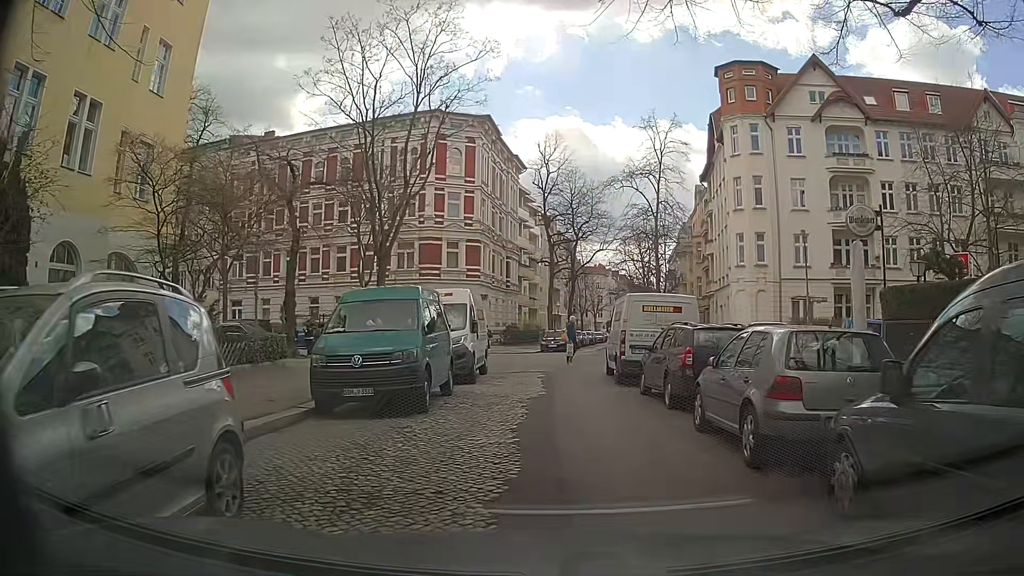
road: residential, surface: asphalt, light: Day
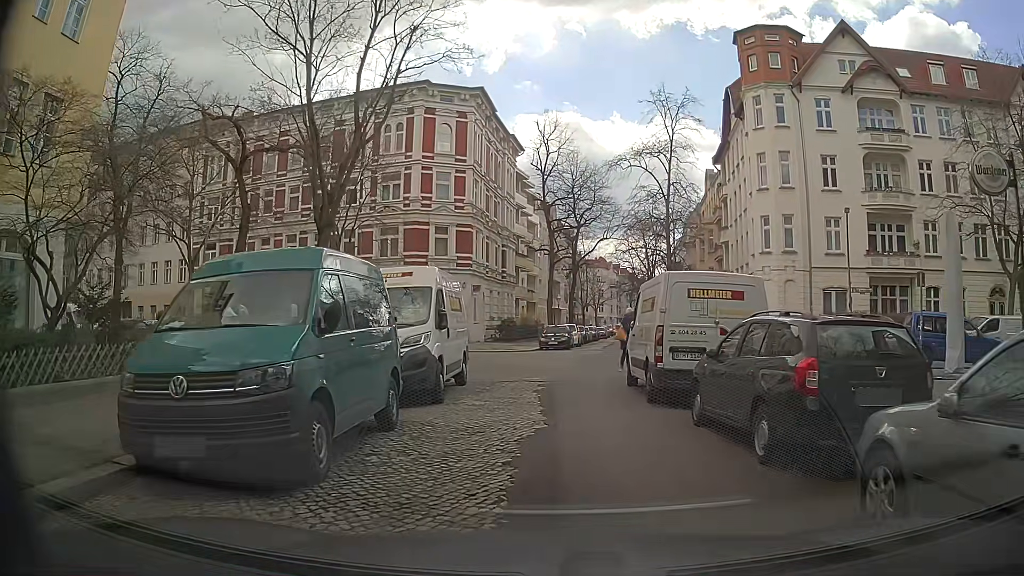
(+0.3, +5.3) m; +3°
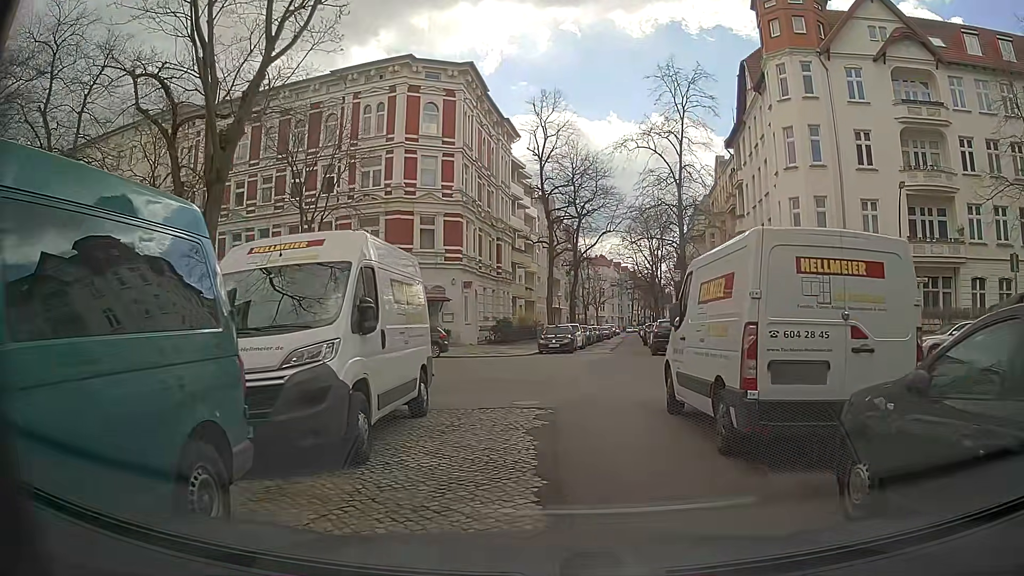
(0.0, +5.0) m; -1°
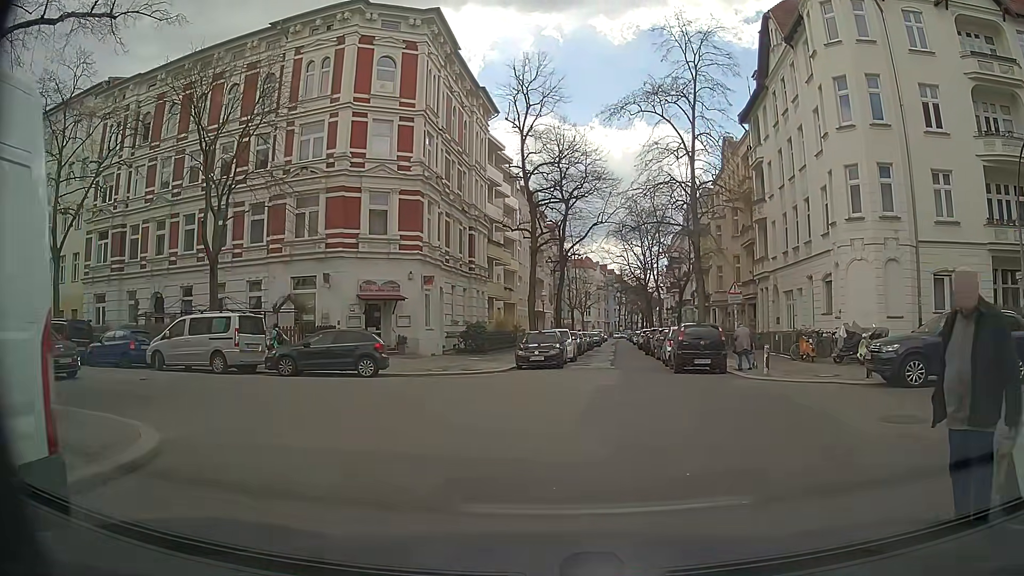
(+0.2, +8.4) m; +2°
